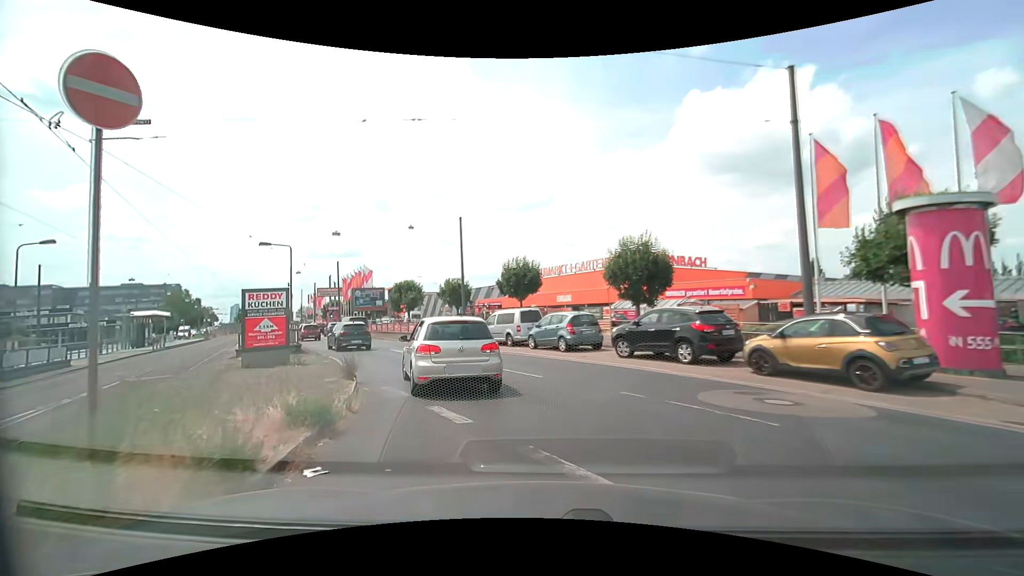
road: secondary_link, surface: asphalt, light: Day
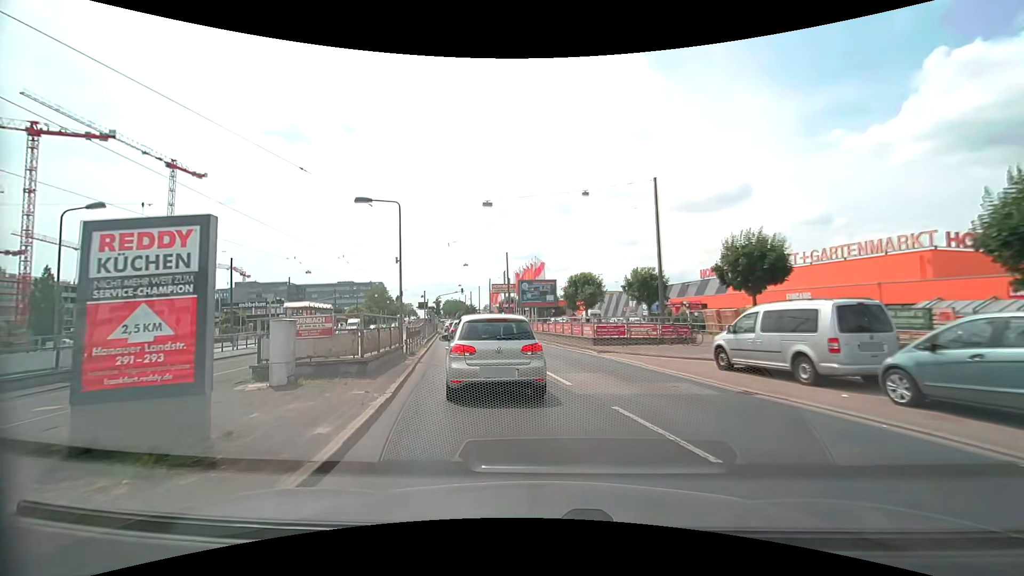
(-2.4, +12.2) m; -21°
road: primary
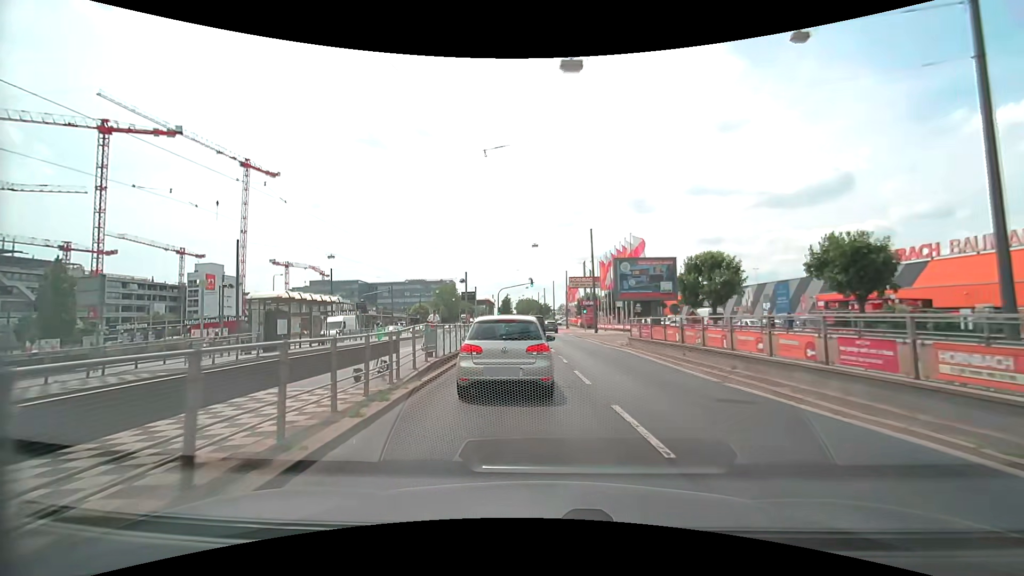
(-2.0, +17.5) m; -9°
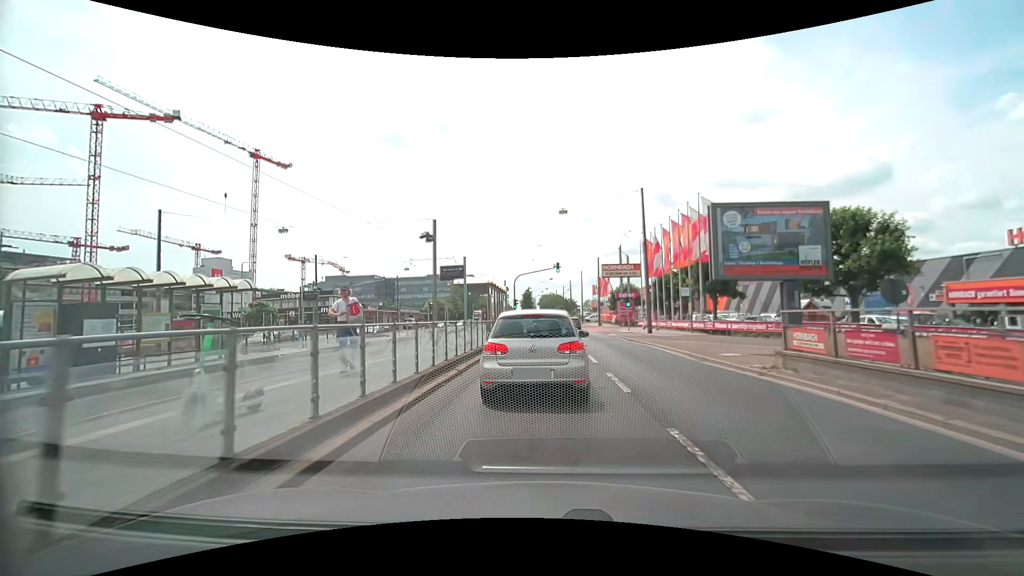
(-0.5, +14.0) m; -3°
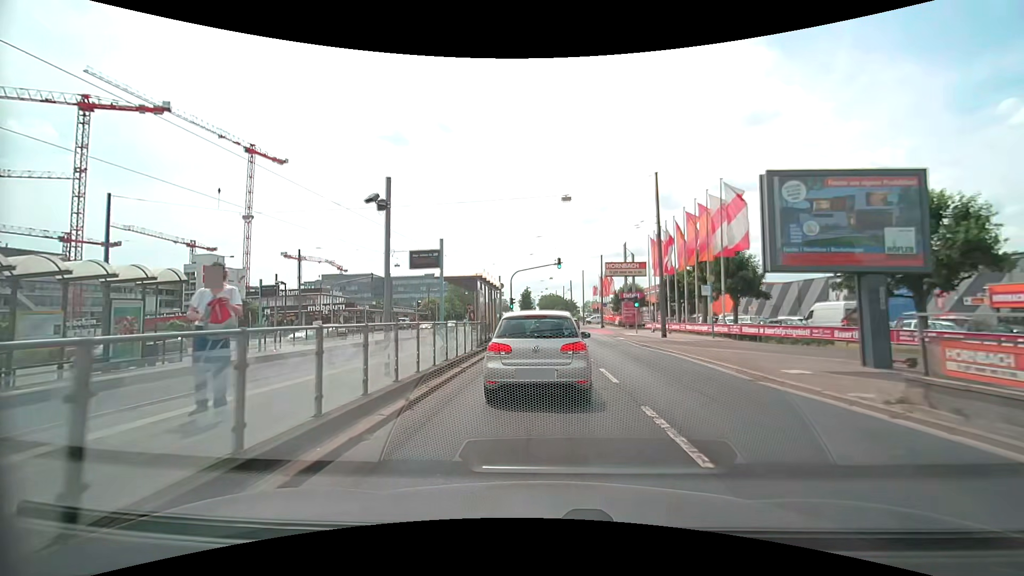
(0.0, +4.4) m; 0°
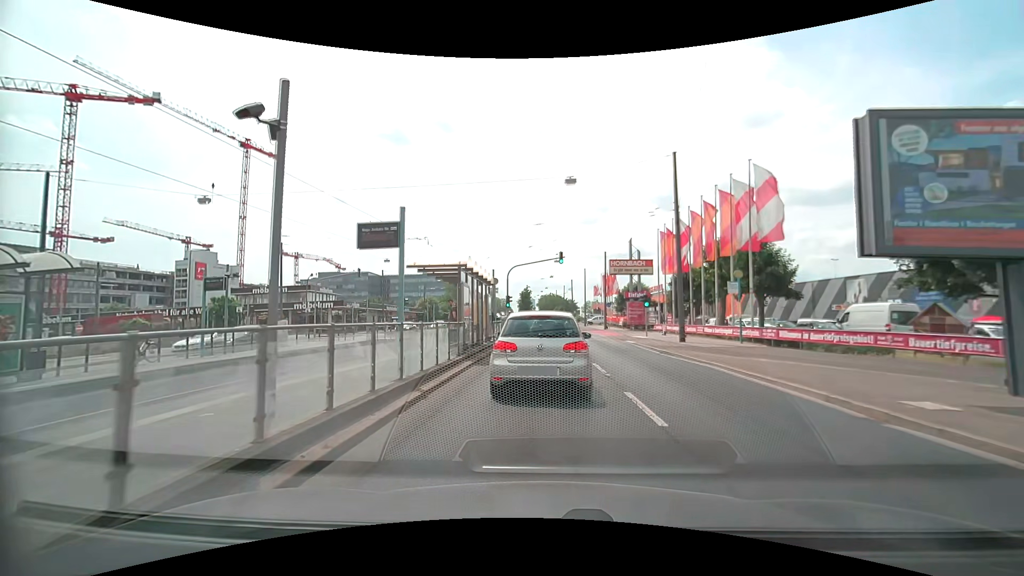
(0.0, +4.2) m; 0°
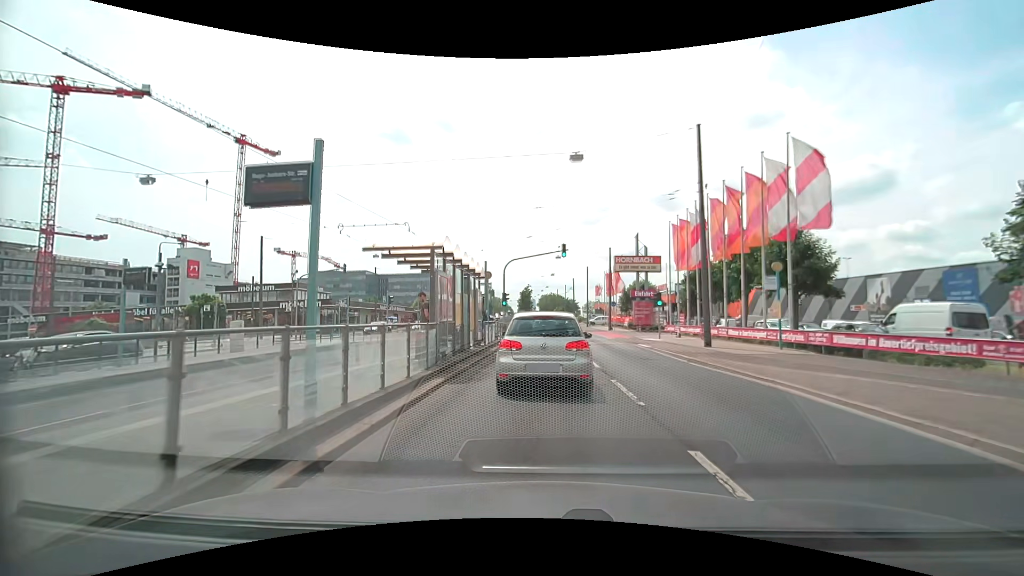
(0.0, +4.1) m; 0°
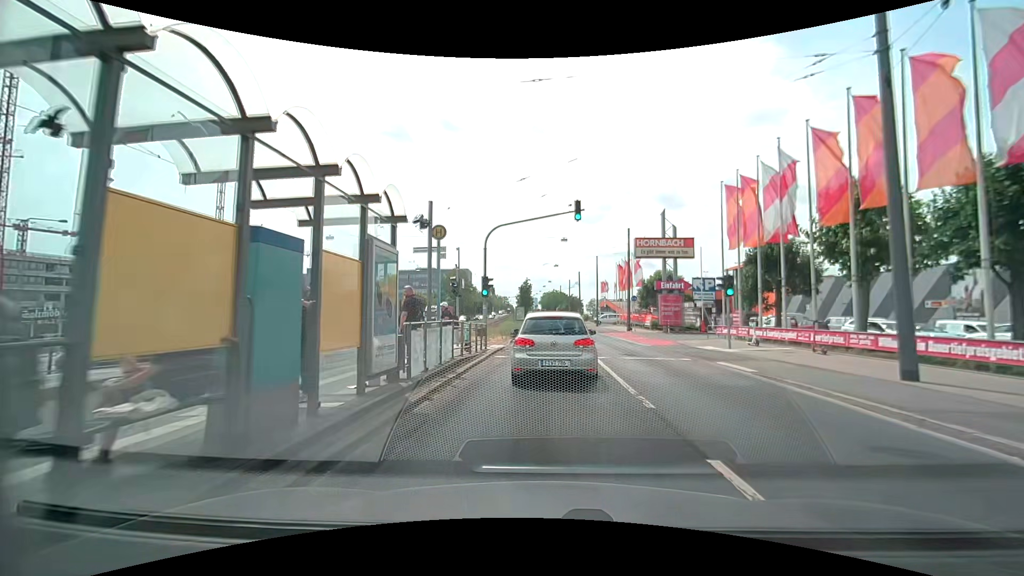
(0.0, +12.5) m; 0°
(0, +10) (0, +20) (0, +30) (0, +40) (0, +50) (0, +60) (-1, +70) (-1, +80) (-1, +90) (-1, +100) m
